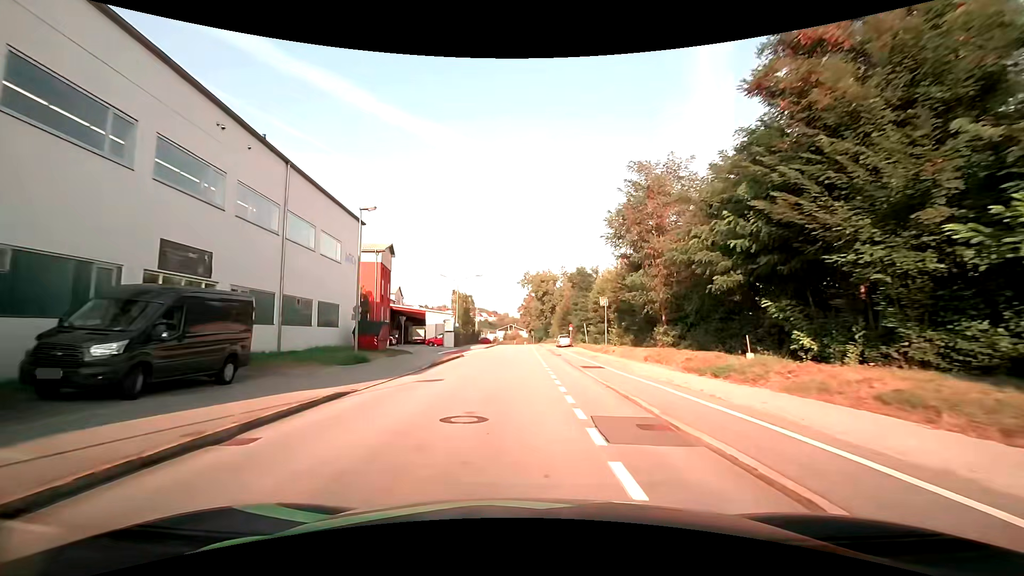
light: Day
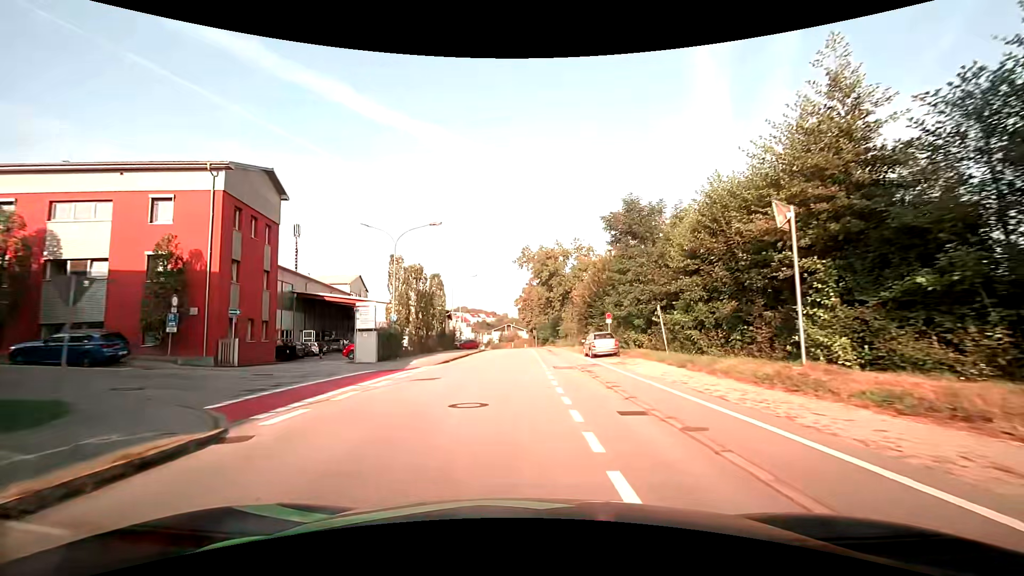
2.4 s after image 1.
(-0.3, +28.6) m; 0°
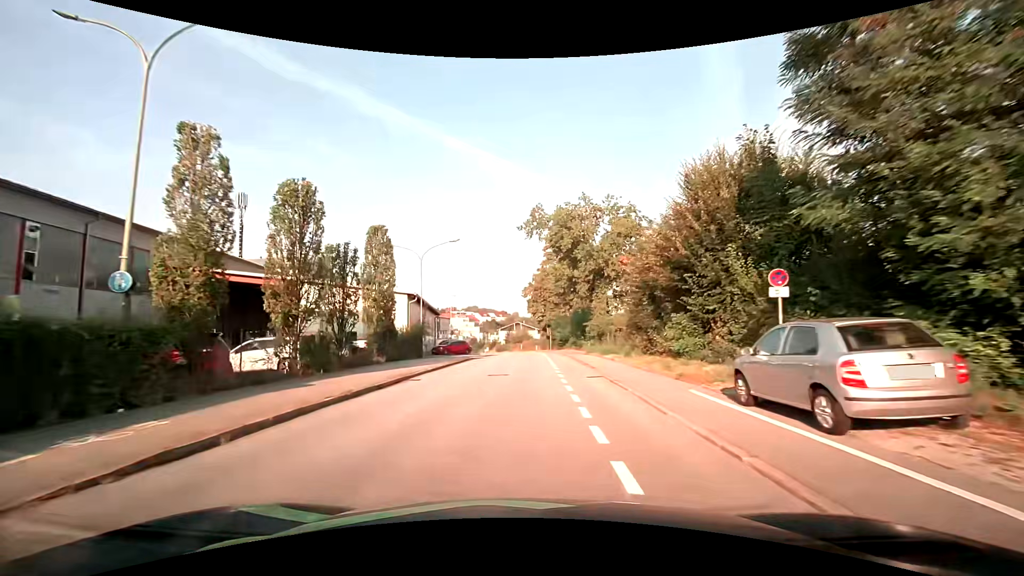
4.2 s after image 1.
(-0.1, +21.7) m; -1°
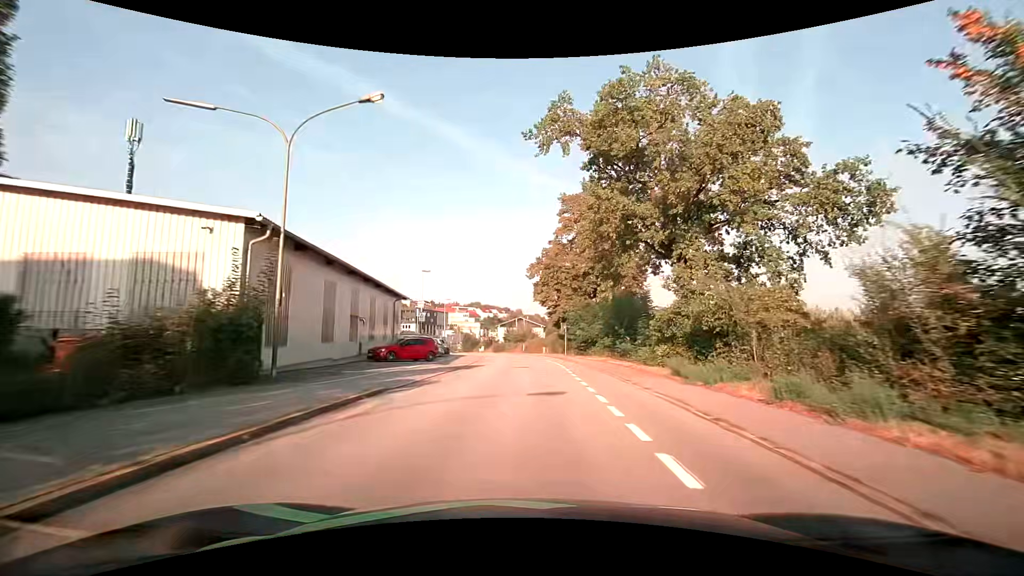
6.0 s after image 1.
(-0.4, +21.9) m; 0°
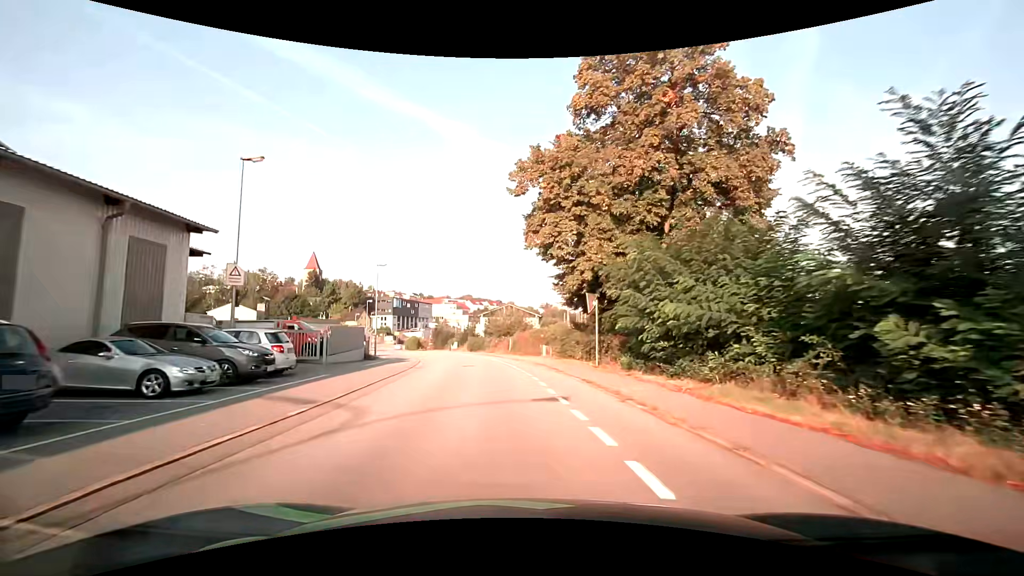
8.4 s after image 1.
(+0.2, +28.3) m; +1°
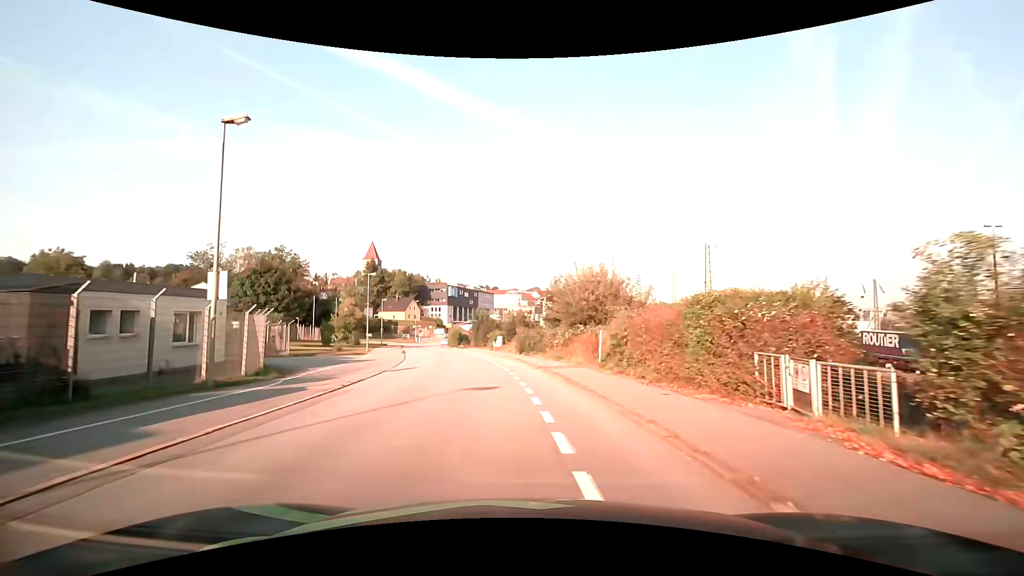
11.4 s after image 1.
(-1.8, +28.3) m; -8°
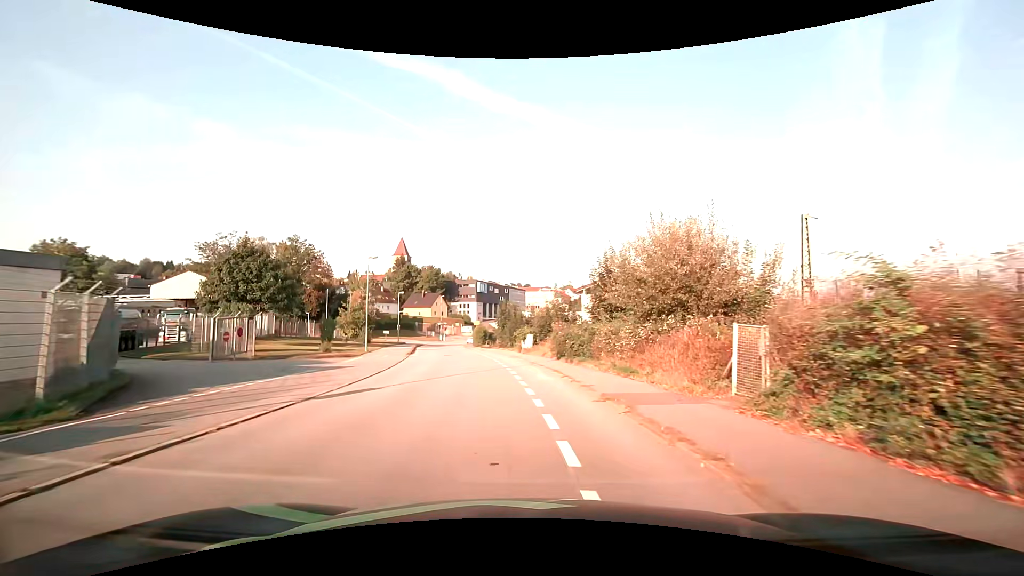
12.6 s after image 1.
(-0.4, +10.6) m; -4°
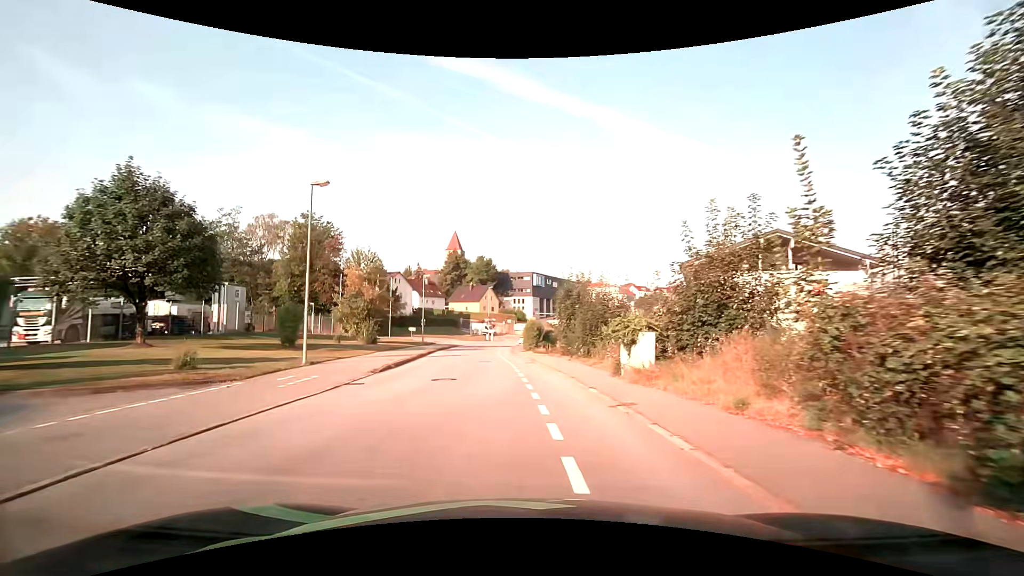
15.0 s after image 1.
(-1.3, +20.9) m; -7°
(0, +10) (-1, +20) (-2, +30) (-3, +40) (-3, +50) (-4, +60) (-3, +70) (-2, +80) (+1, +89) (+9, +95) m
